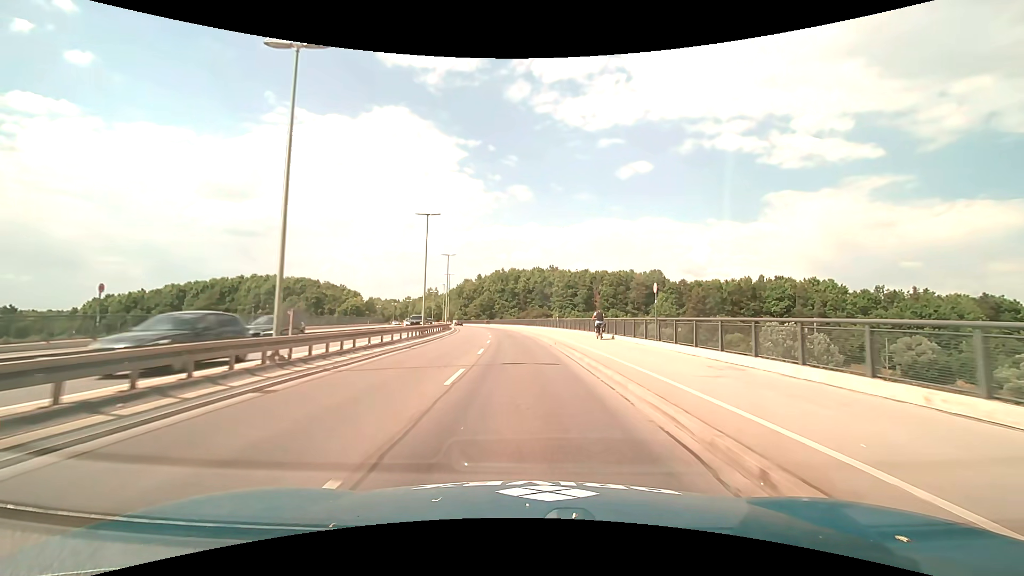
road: primary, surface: asphalt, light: Day
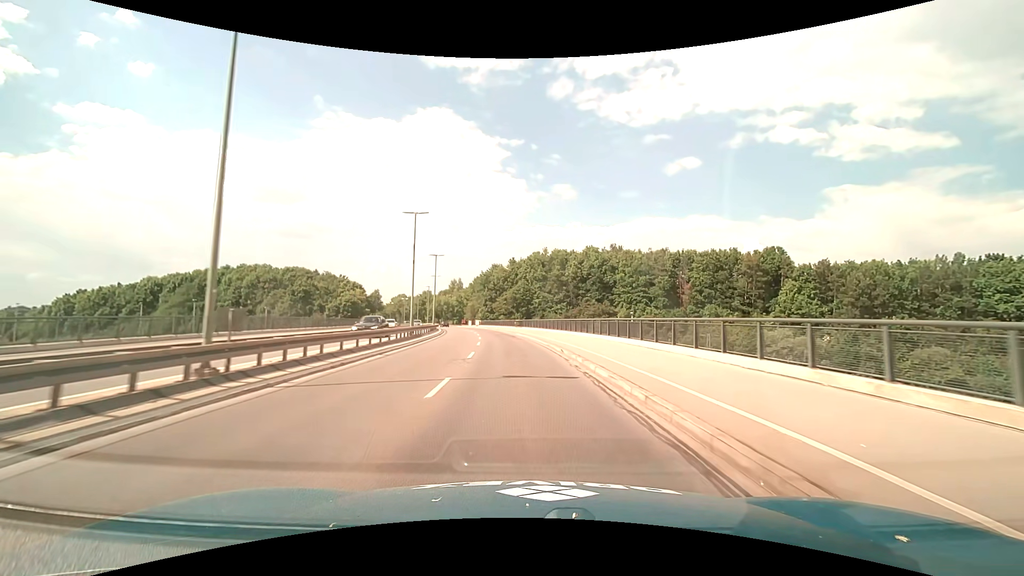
(-2.1, +47.3) m; -5°
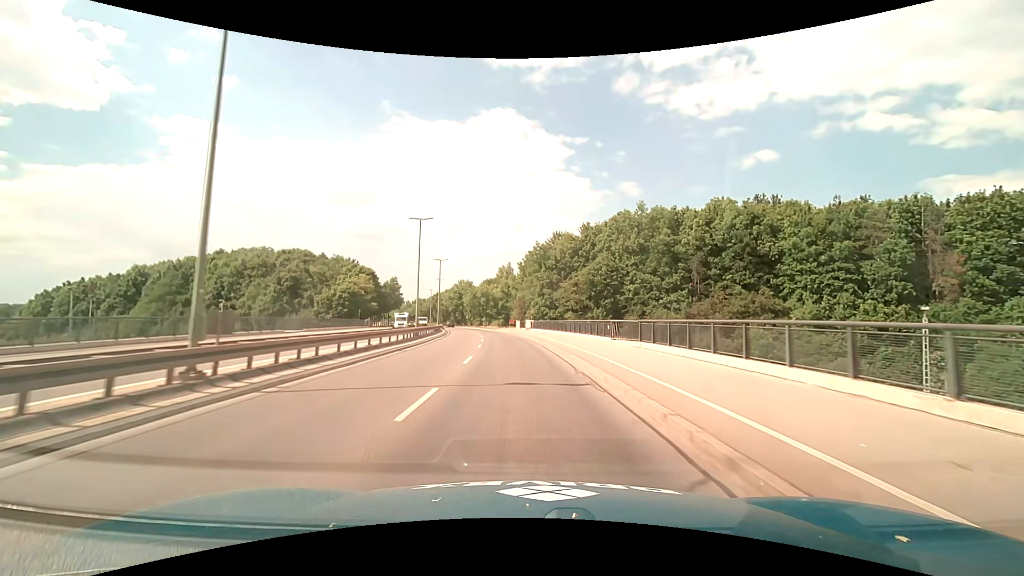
(-2.9, +47.1) m; -7°
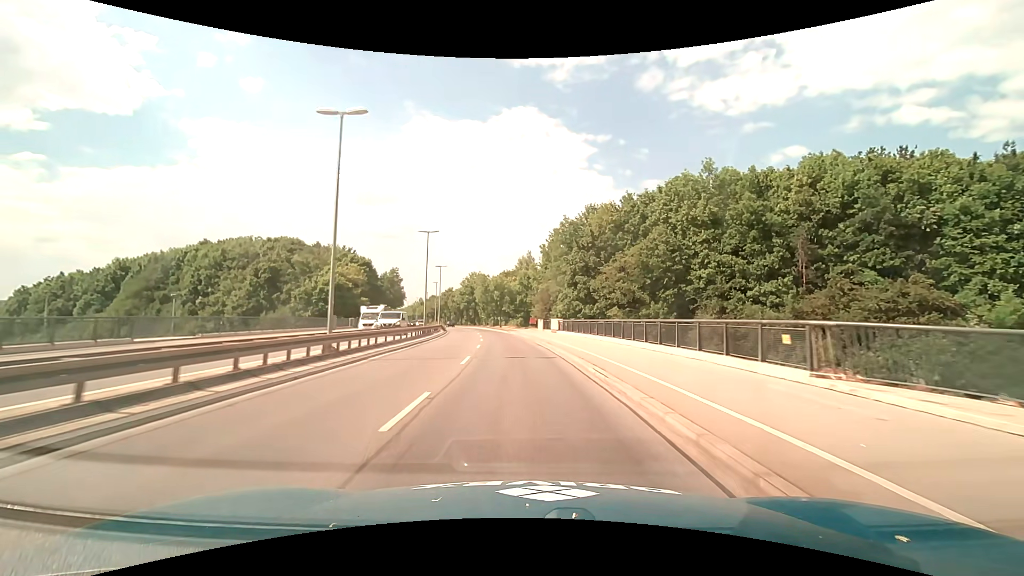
(-0.4, +18.9) m; -2°
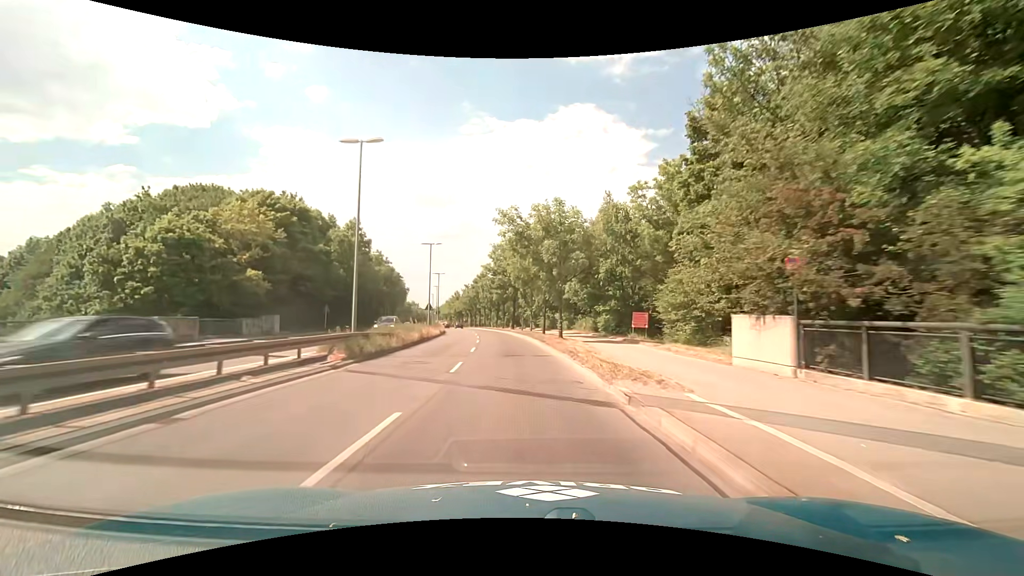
(-2.7, +47.5) m; -7°
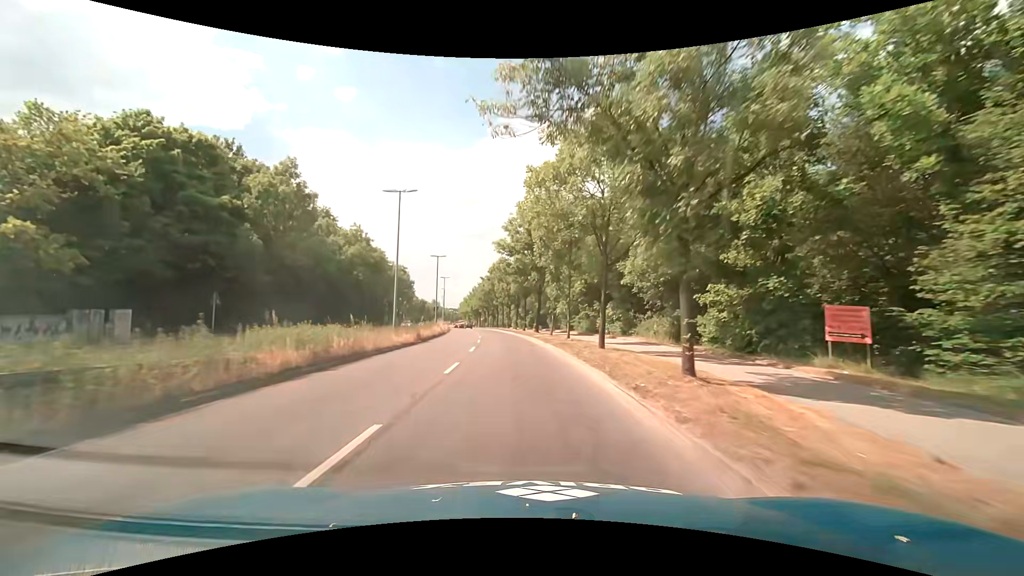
(-0.5, +19.2) m; -3°
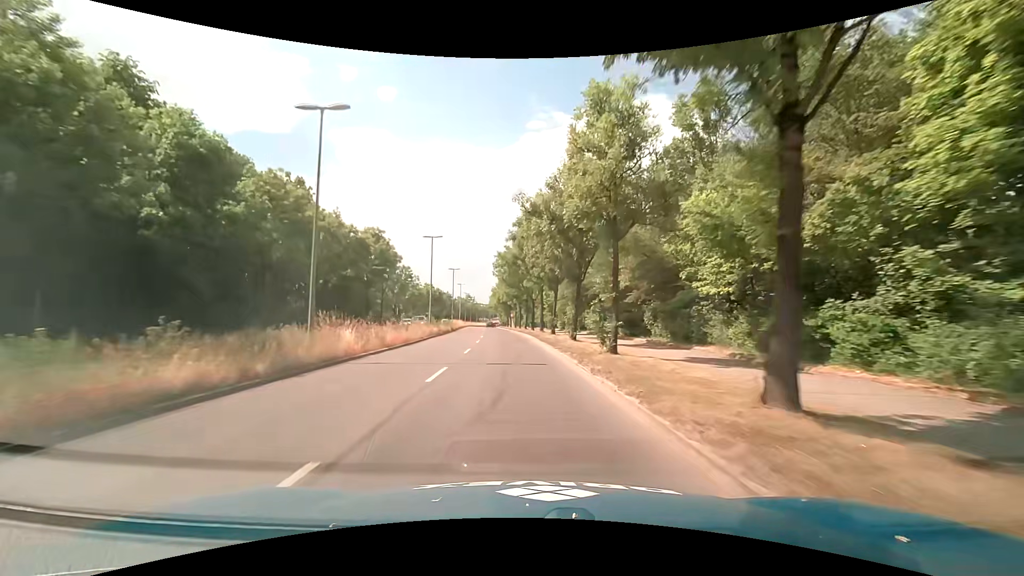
(-1.8, +38.1) m; -5°
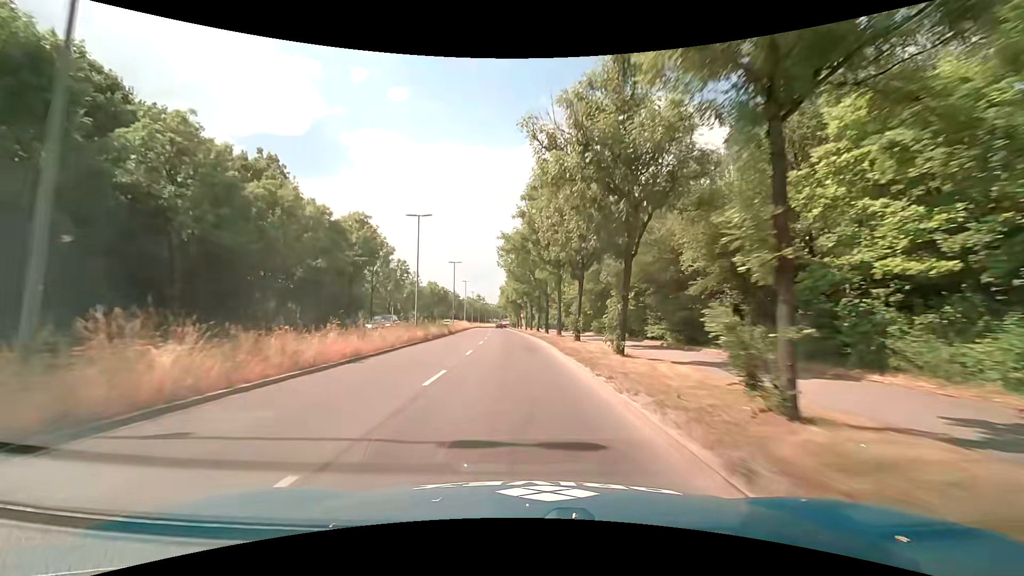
(-0.2, +9.4) m; -3°
(0, +10) (0, +20) (0, +30) (-1, +40) (-1, +50) (-2, +60) (-2, +70) (-3, +80) (-3, +90) (-4, +100) m
